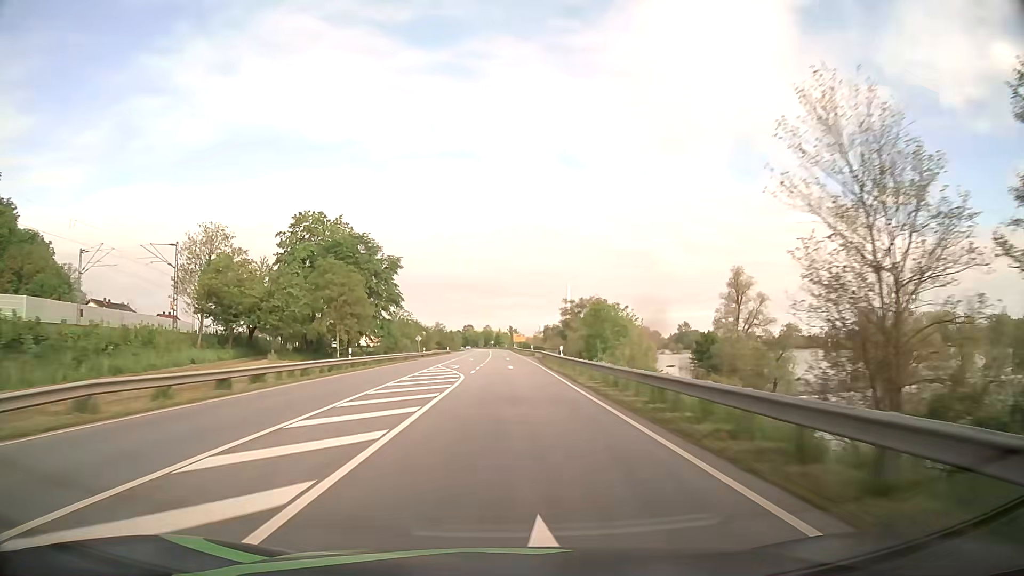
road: primary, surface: asphalt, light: Day
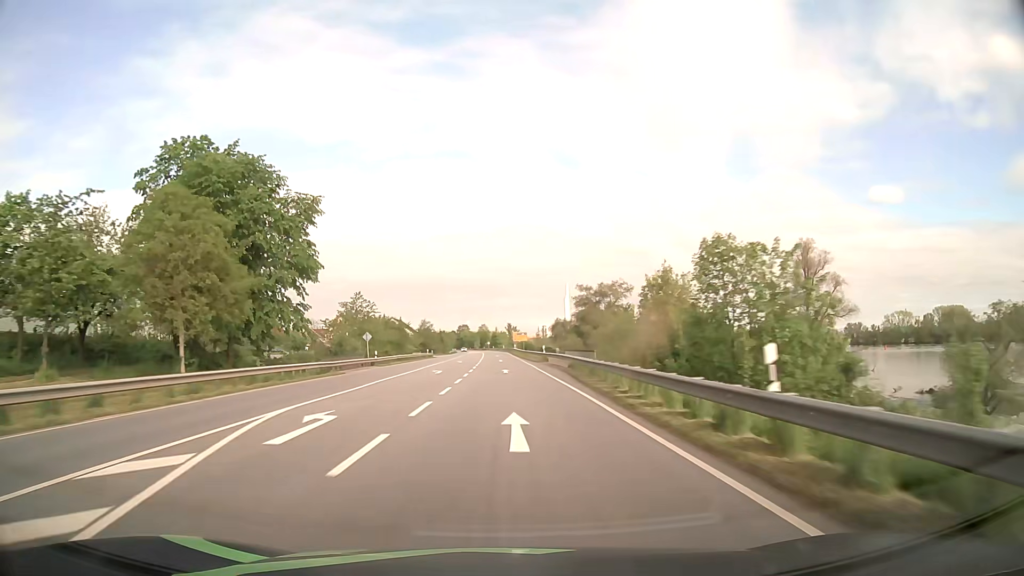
(+0.1, +32.0) m; 0°
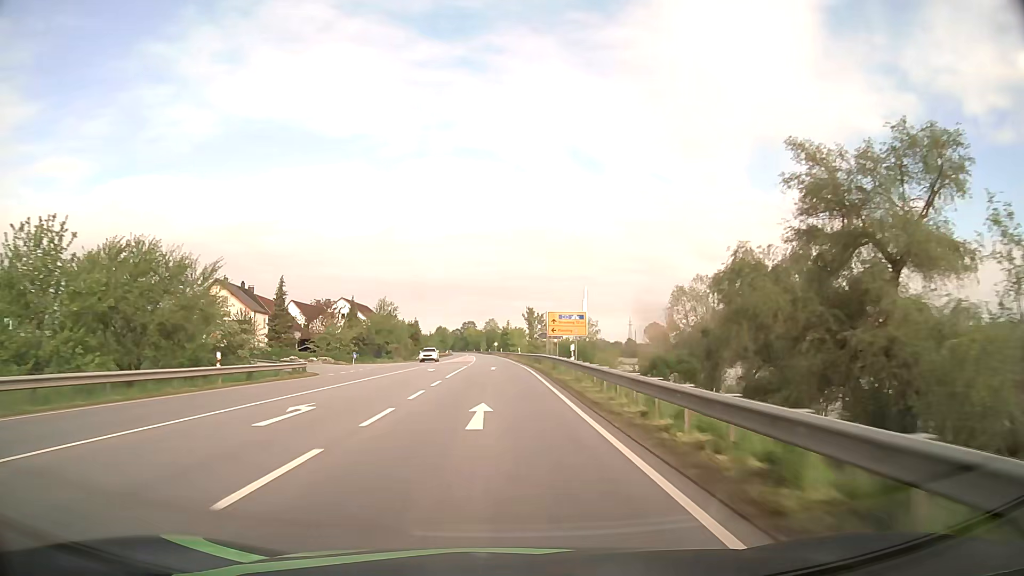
(-0.5, +80.0) m; -1°
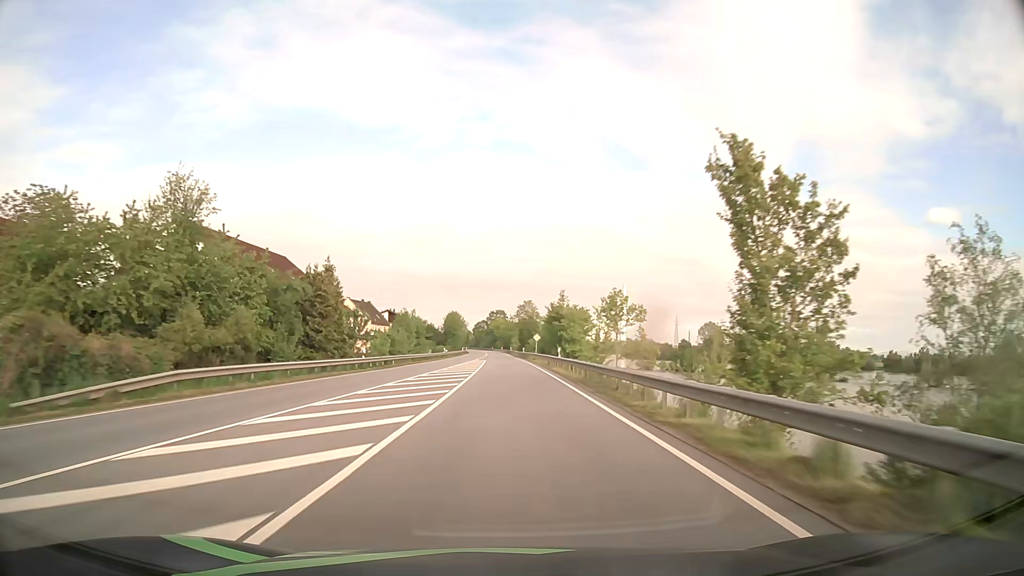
(-2.0, +79.8) m; -3°
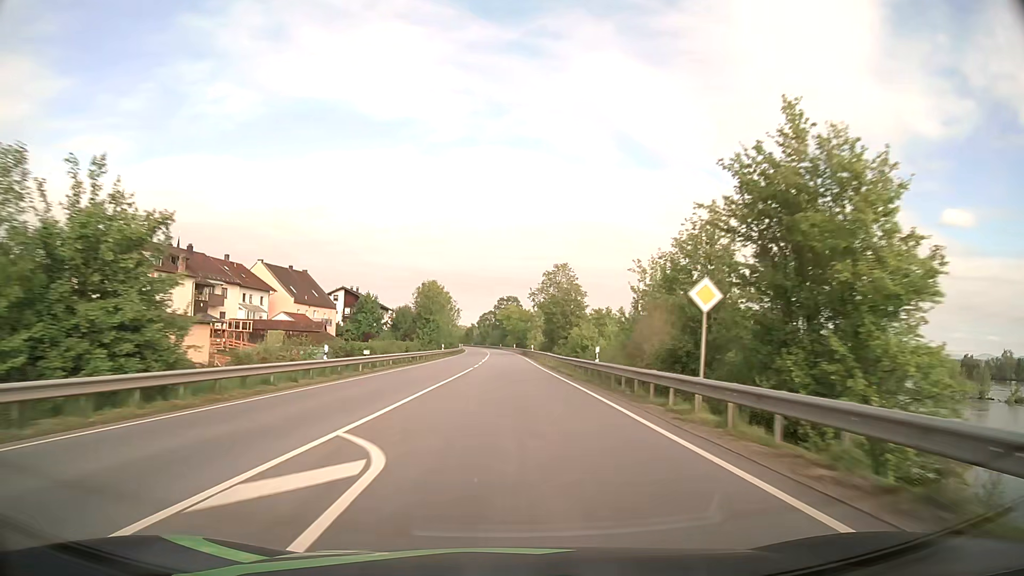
(-0.6, +63.9) m; -1°
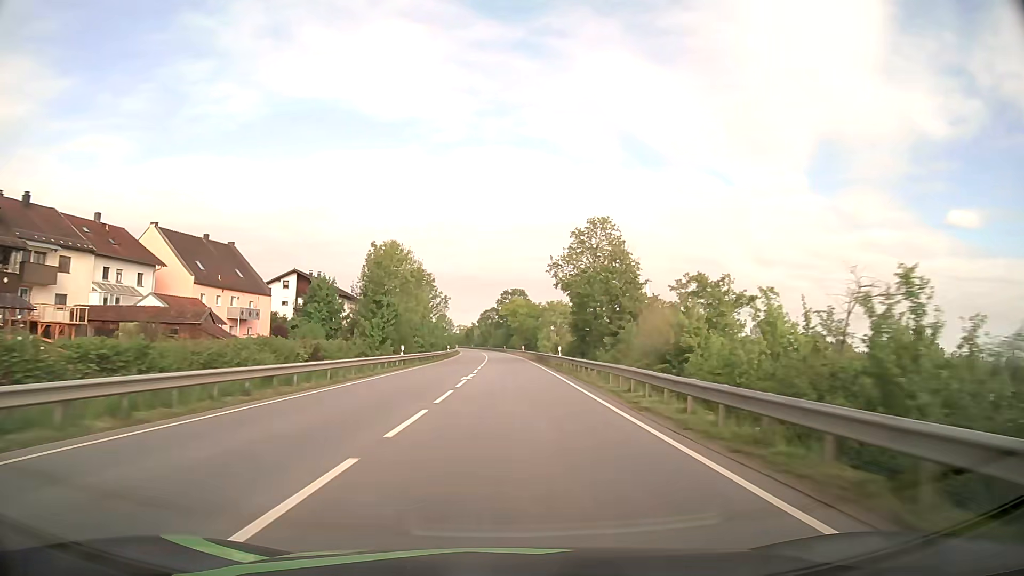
(-0.1, +32.0) m; 0°
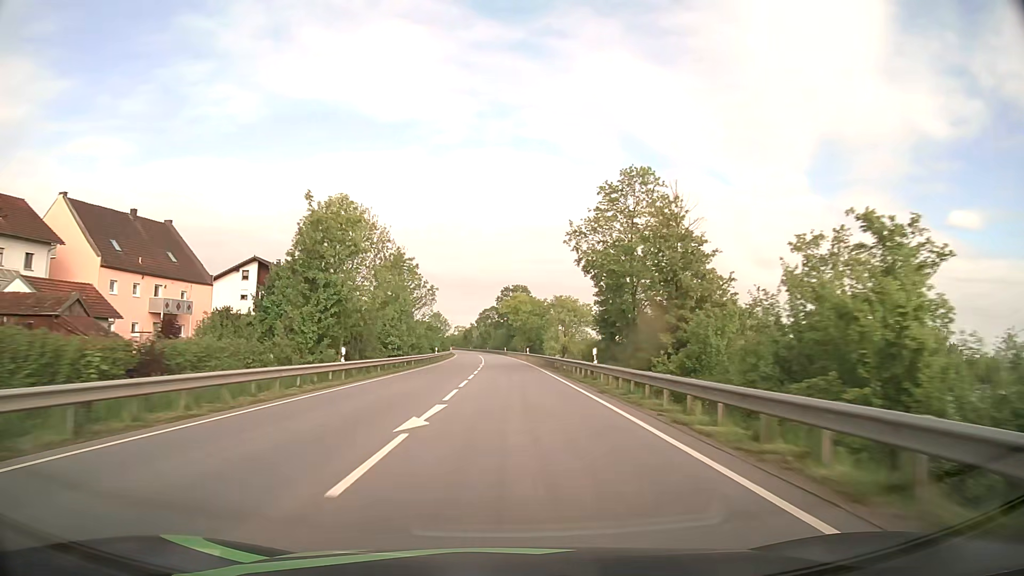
(-0.1, +16.0) m; 0°
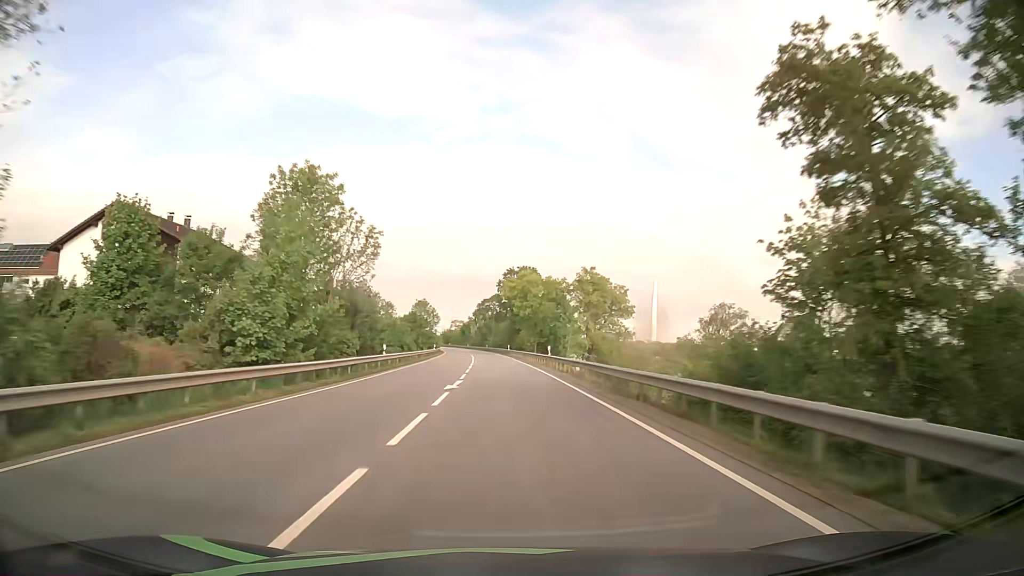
(0.0, +32.0) m; 0°
(0, +10) (0, +20) (0, +30) (-1, +40) (-1, +50) (-1, +60) (-2, +70) (-2, +80) (-3, +90) (-3, +100) m
